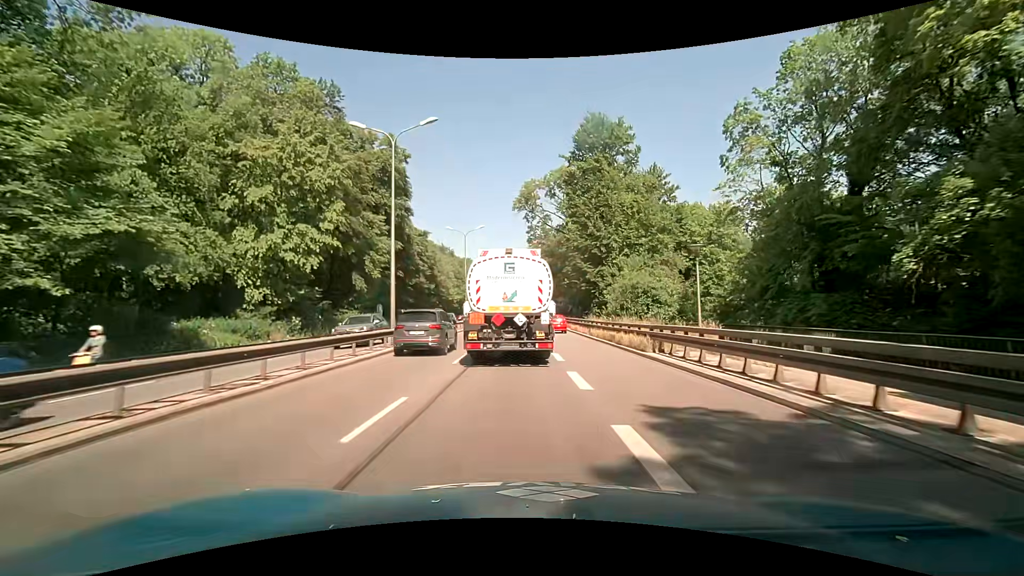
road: trunk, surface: asphalt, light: Day
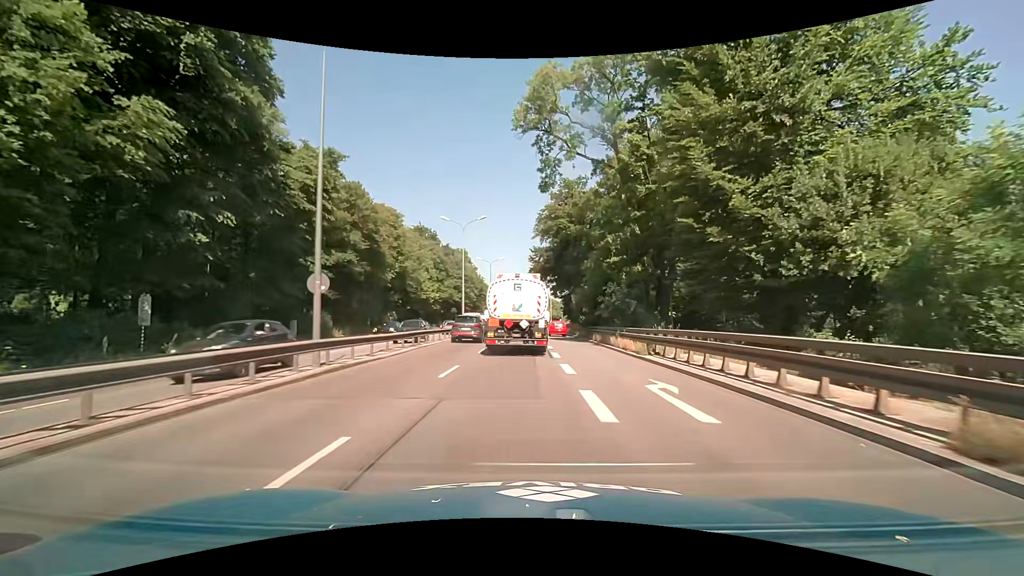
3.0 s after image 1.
(-0.4, +38.9) m; -1°
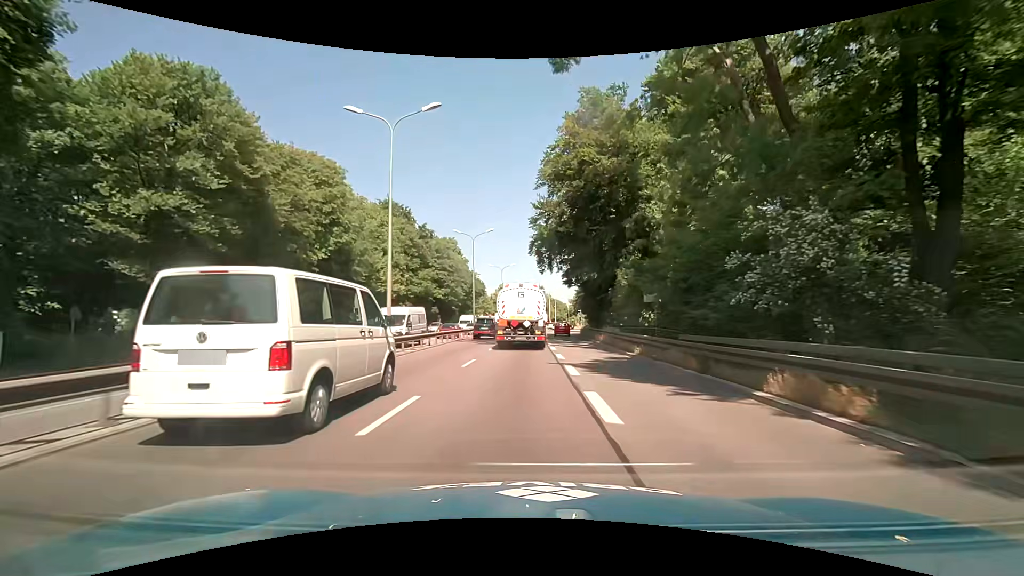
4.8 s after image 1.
(-0.1, +24.0) m; -1°
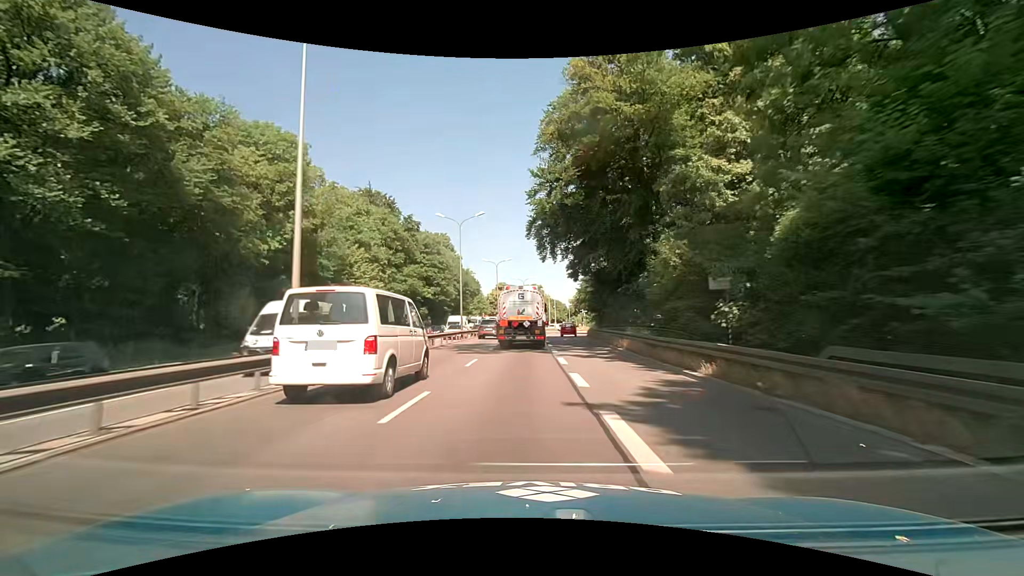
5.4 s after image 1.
(0.0, +8.2) m; +1°
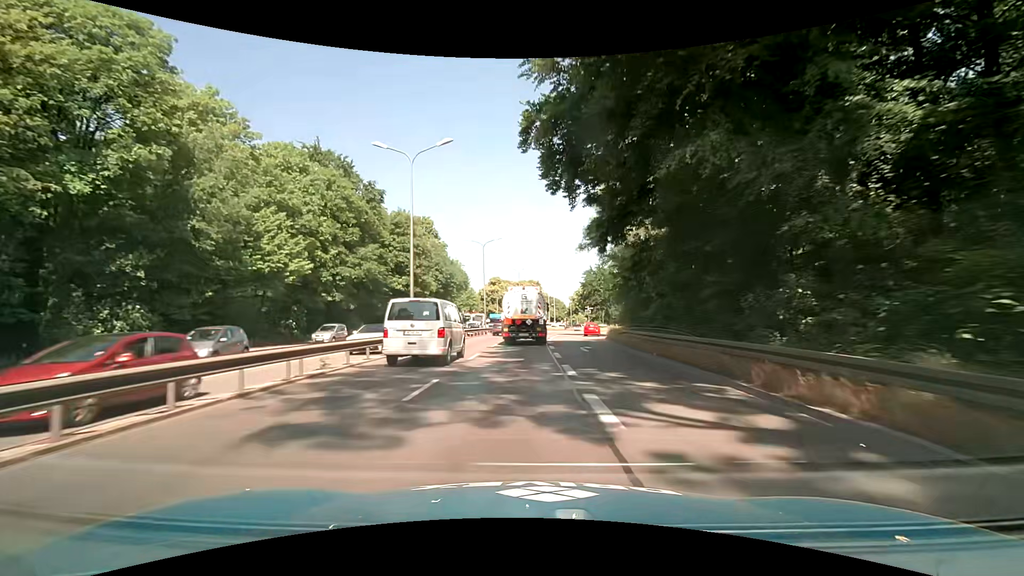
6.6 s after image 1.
(0.0, +16.6) m; 0°
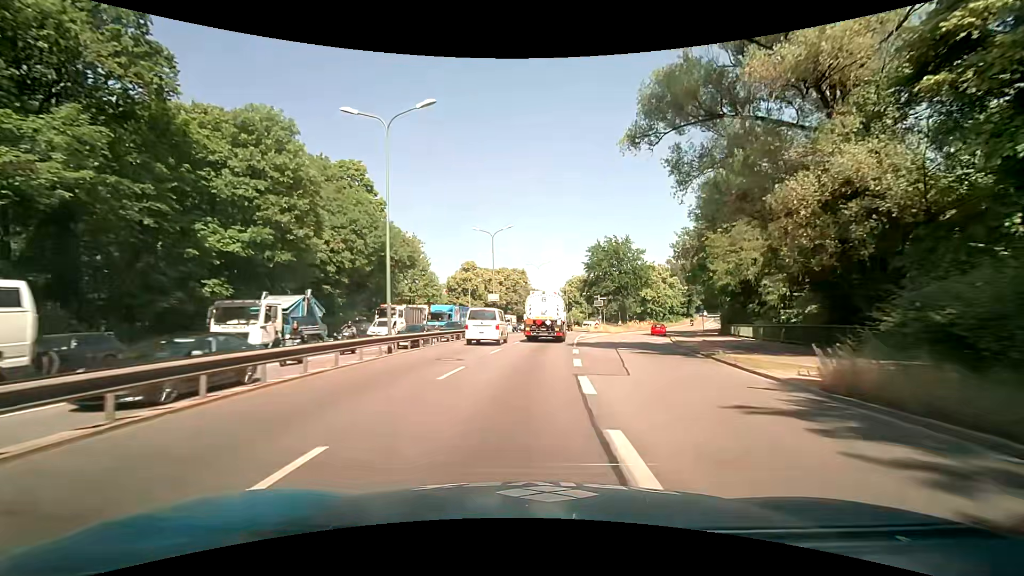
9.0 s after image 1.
(+0.5, +33.0) m; +2°
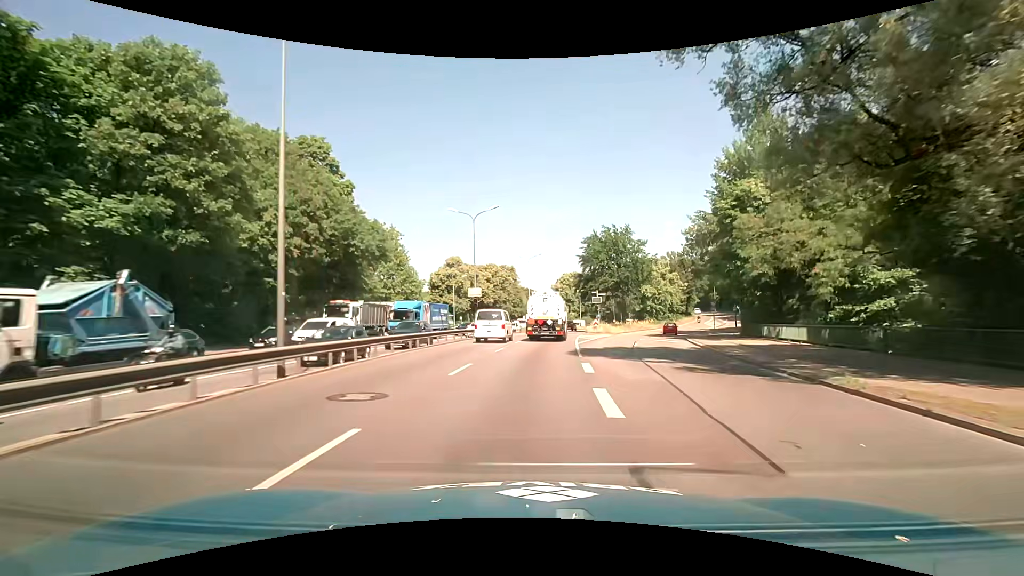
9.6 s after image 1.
(0.0, +8.1) m; +1°
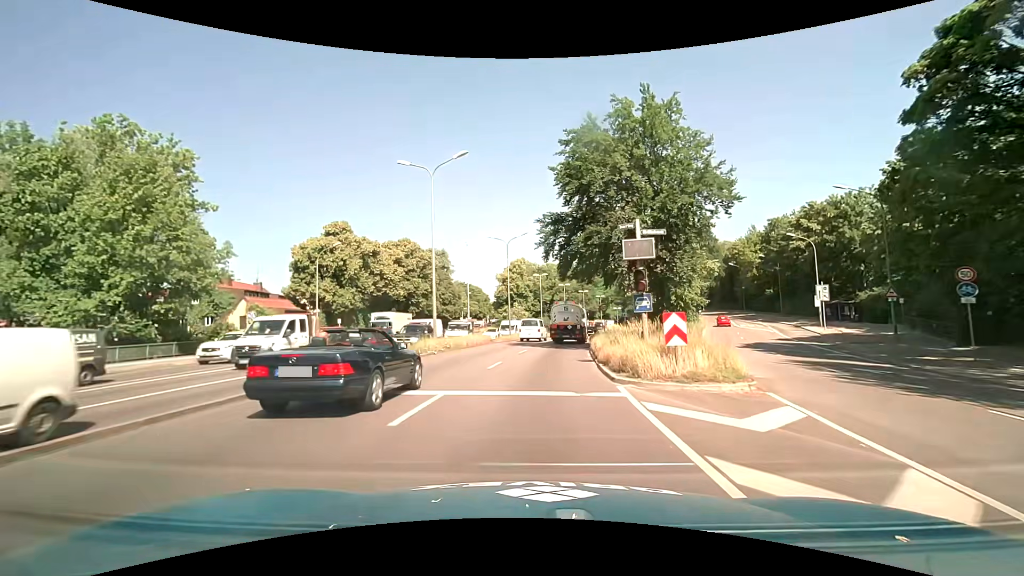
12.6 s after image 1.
(+2.2, +41.4) m; +6°
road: trunk_link
(0, +10) (+1, +20) (+2, +30) (+3, +40) (+5, +50) (+7, +60) (+9, +69) (+11, +79) (+14, +89) (+17, +98) m
